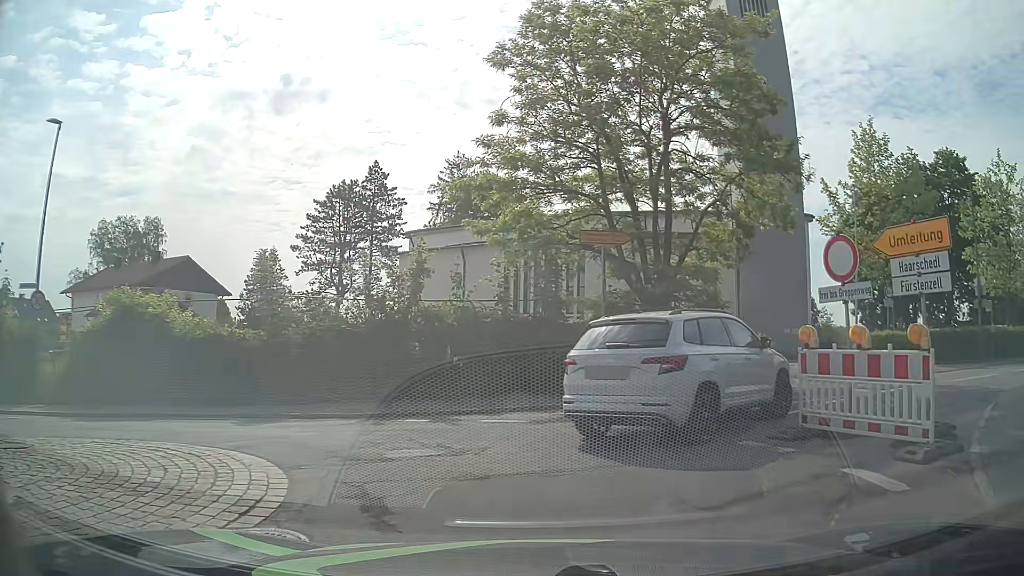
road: tertiary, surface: asphalt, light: Day
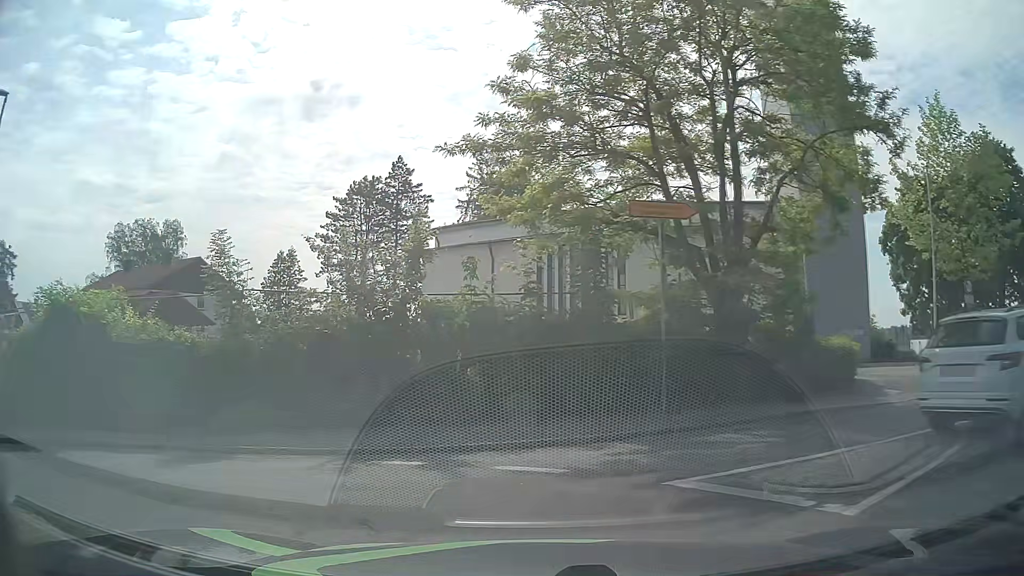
(+0.1, +4.1) m; -3°
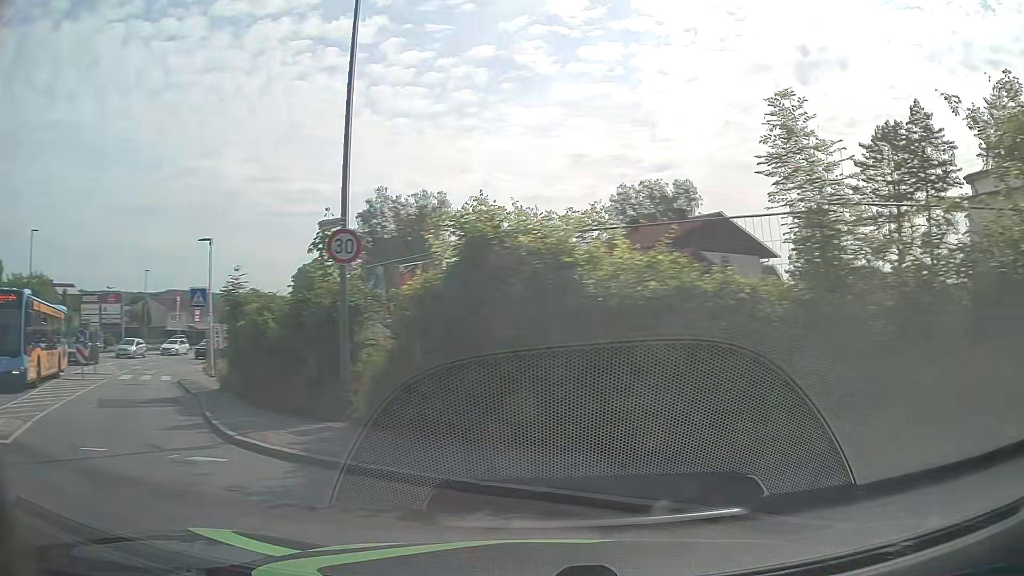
(-2.0, +5.8) m; -43°
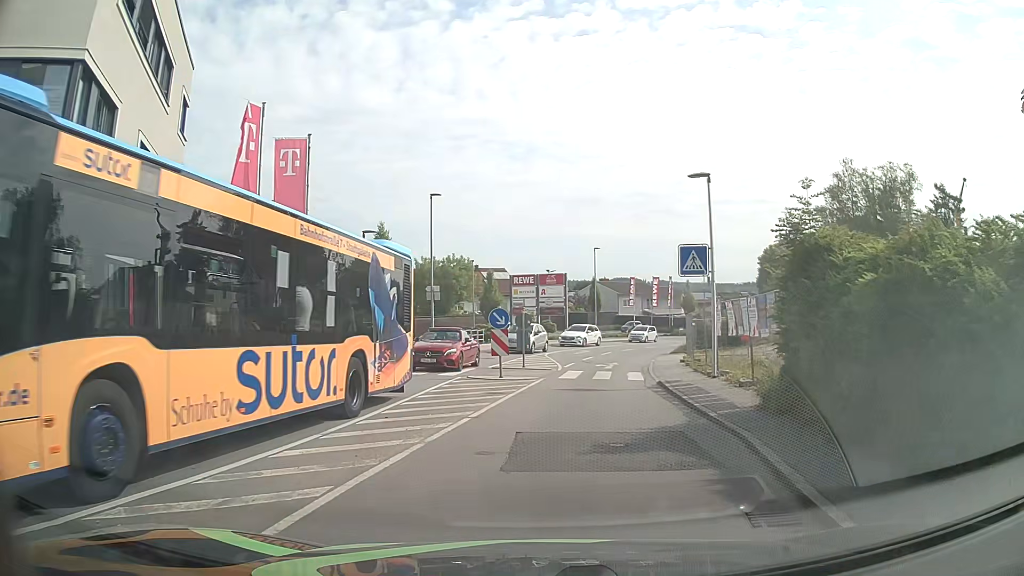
(-4.5, +7.8) m; -38°
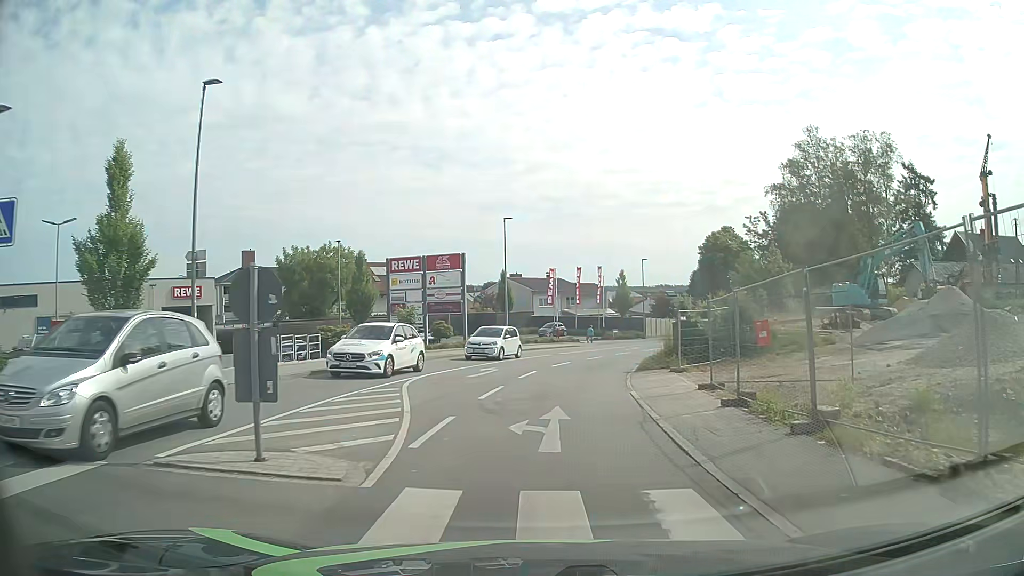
(+0.9, +18.0) m; +6°
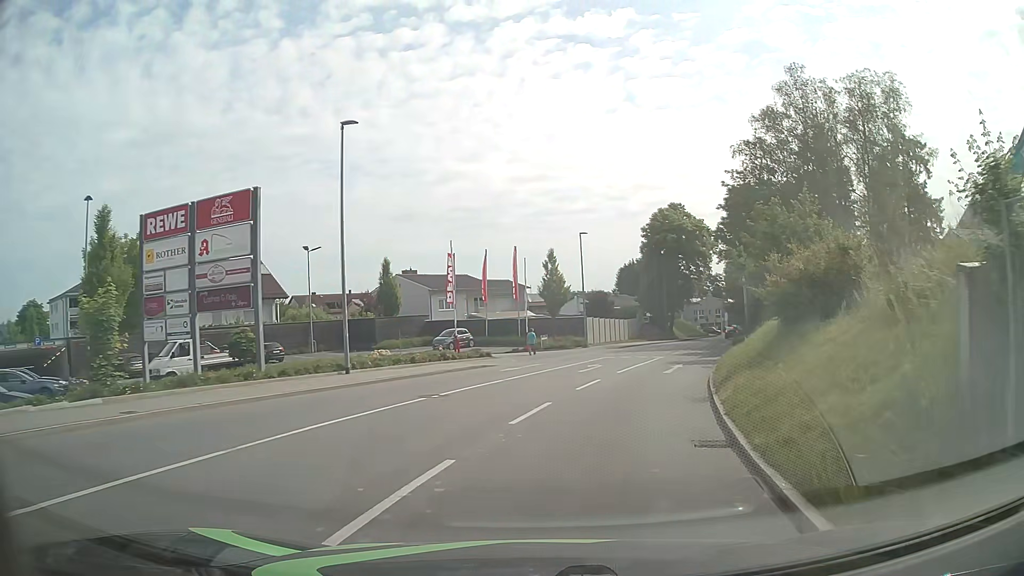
(+1.2, +21.6) m; +8°
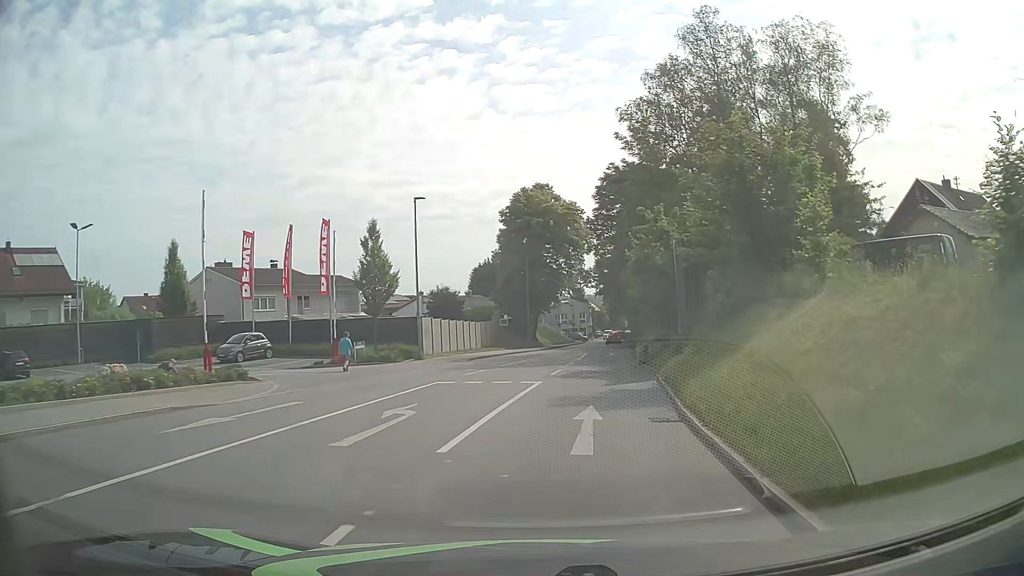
(+1.6, +14.1) m; +12°
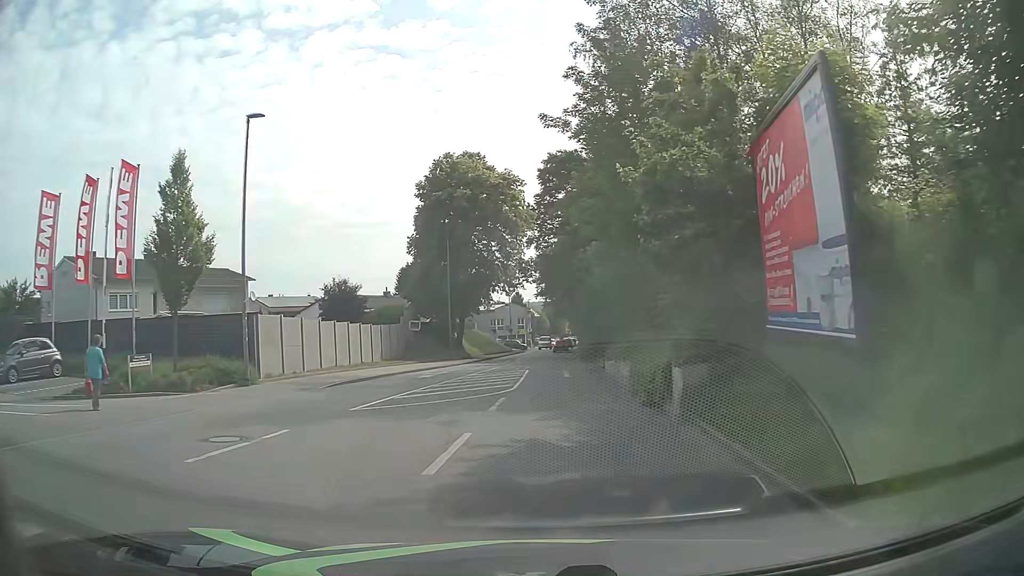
(+0.8, +14.4) m; +5°
